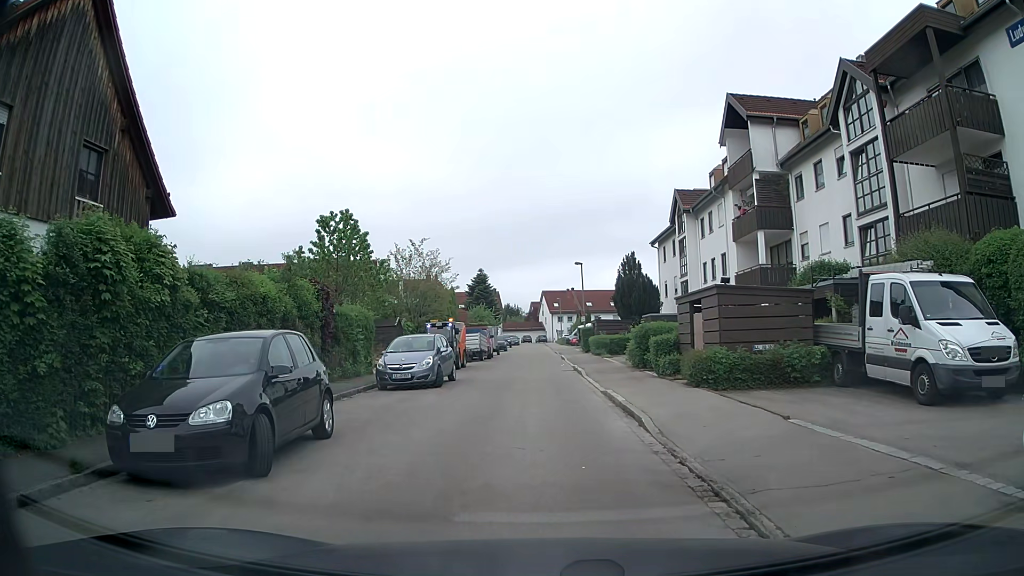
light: Day
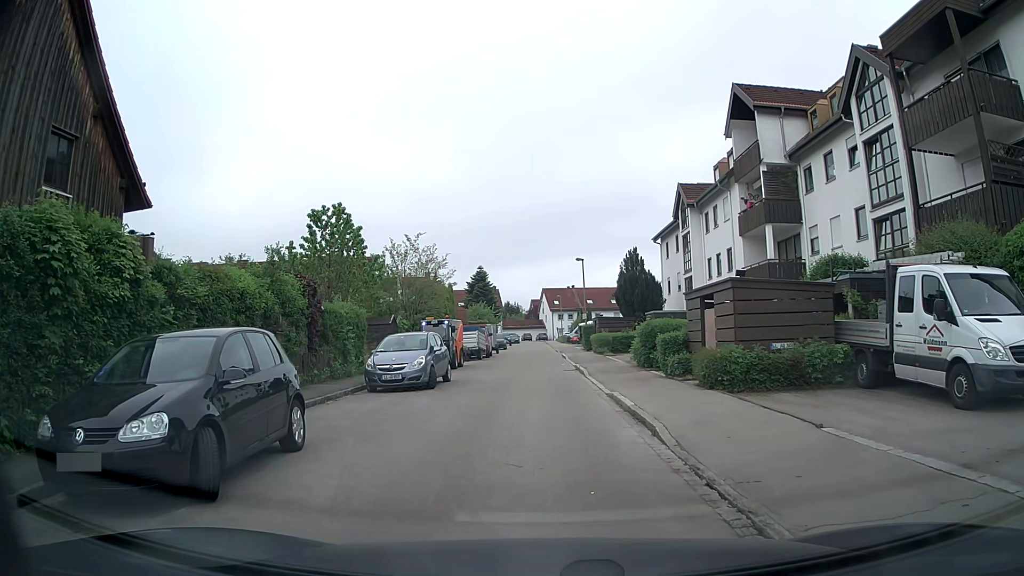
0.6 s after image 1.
(0.0, +1.2) m; 0°
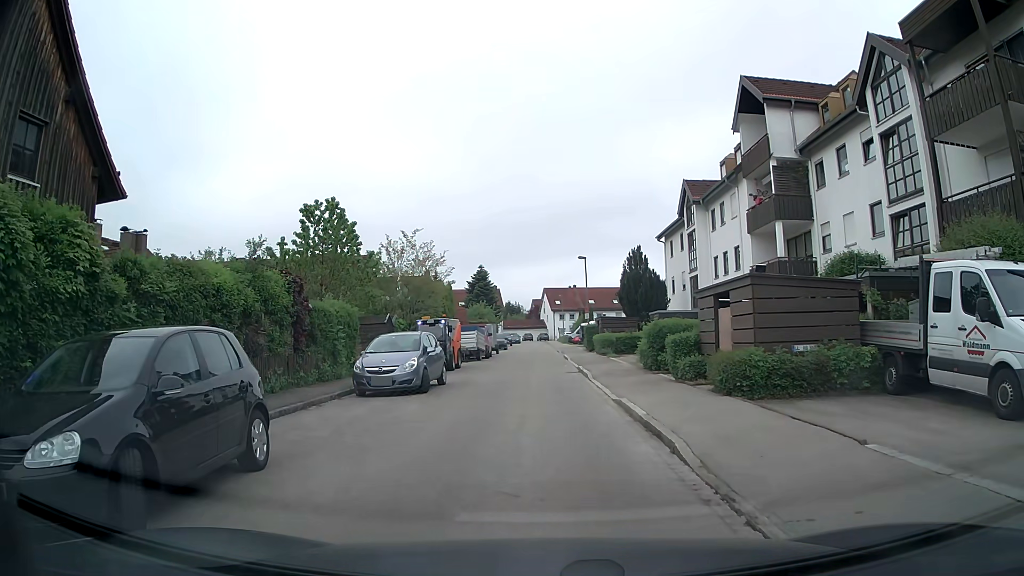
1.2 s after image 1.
(0.0, +1.2) m; 0°
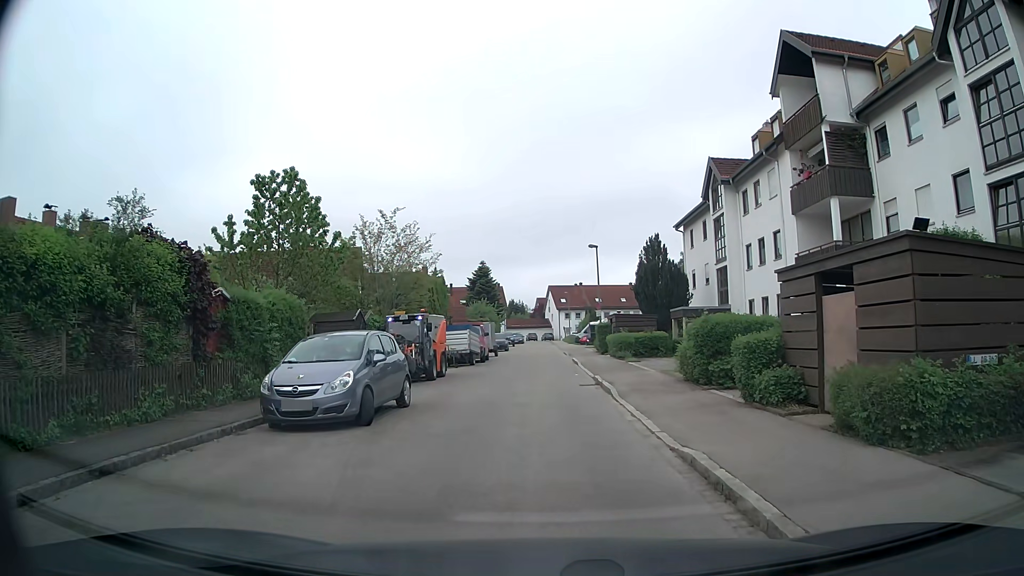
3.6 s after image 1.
(0.0, +5.7) m; 0°
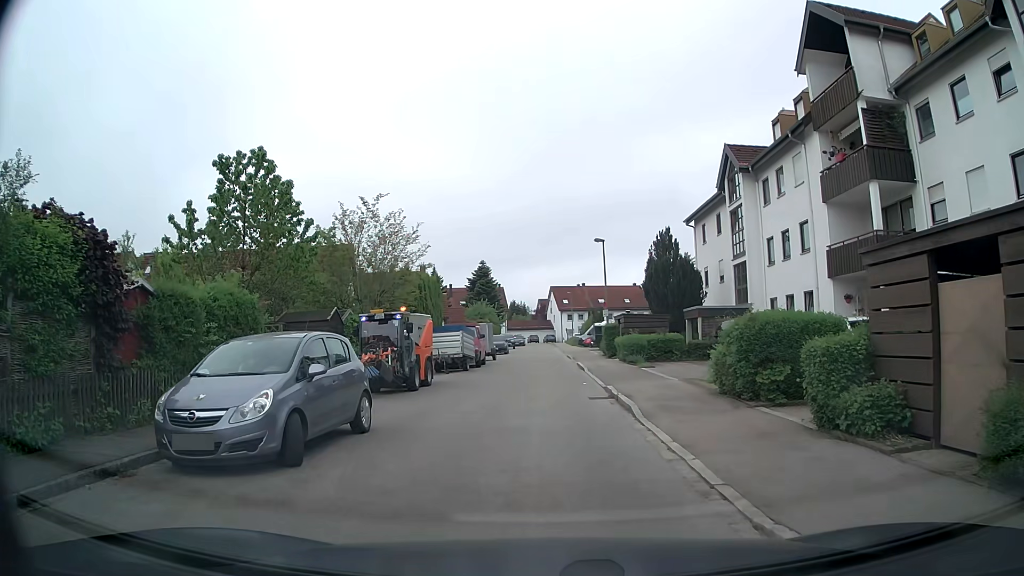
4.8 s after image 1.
(0.0, +3.2) m; 0°
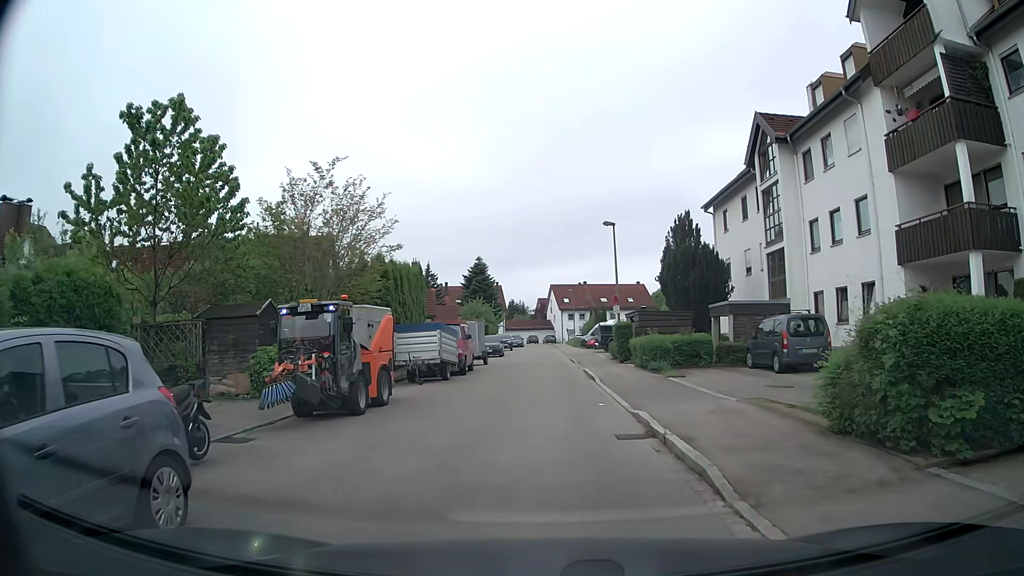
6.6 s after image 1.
(0.0, +5.5) m; 0°
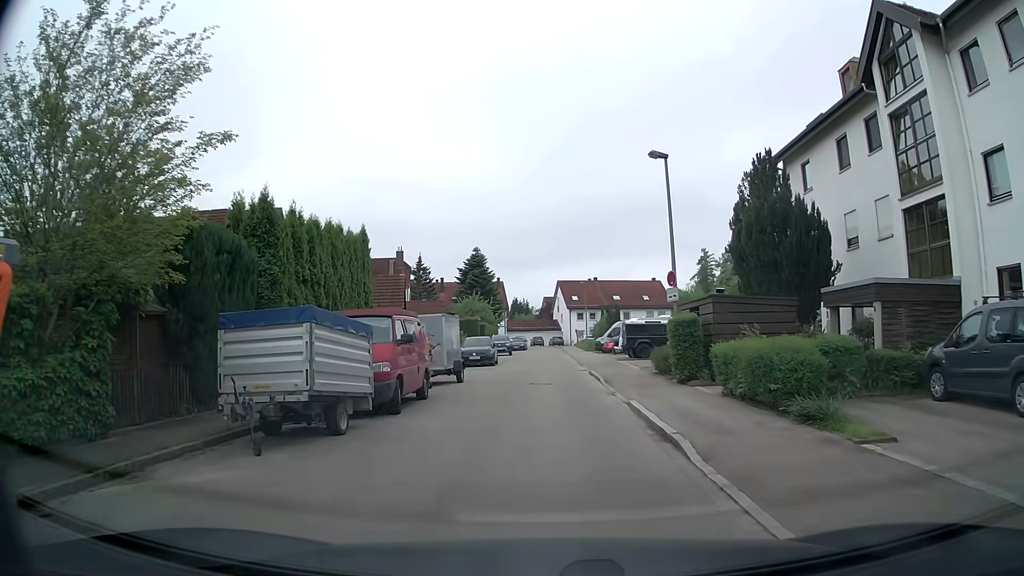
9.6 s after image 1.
(-0.1, +11.8) m; -1°
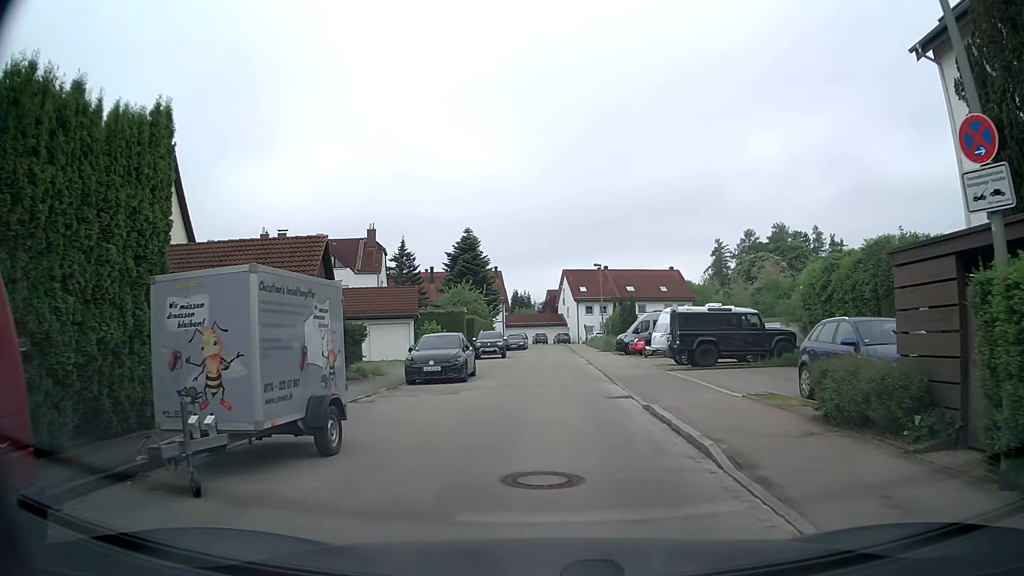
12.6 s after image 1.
(-0.1, +13.2) m; 0°
